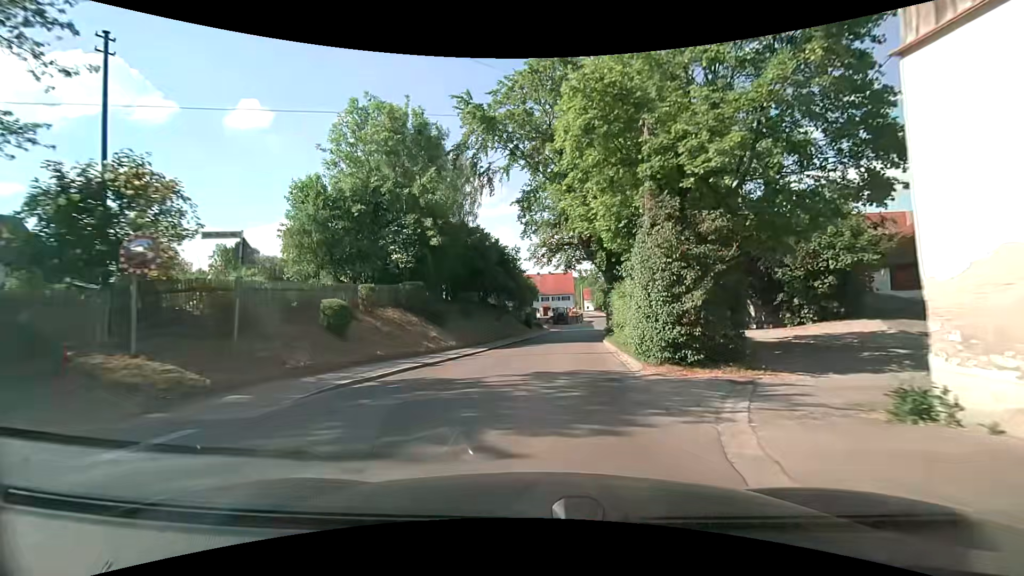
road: secondary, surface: asphalt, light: Day
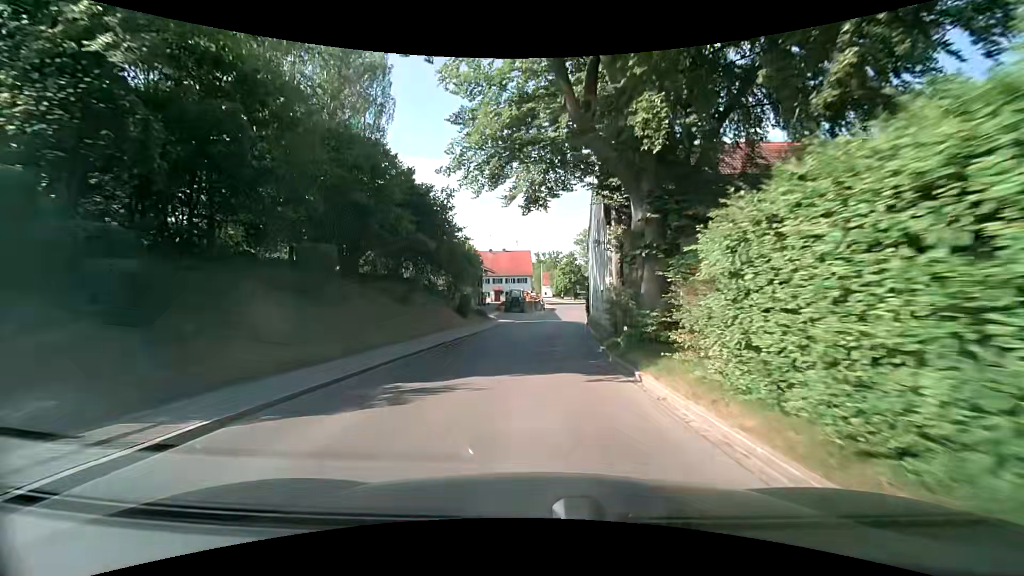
(+0.7, +20.2) m; +5°
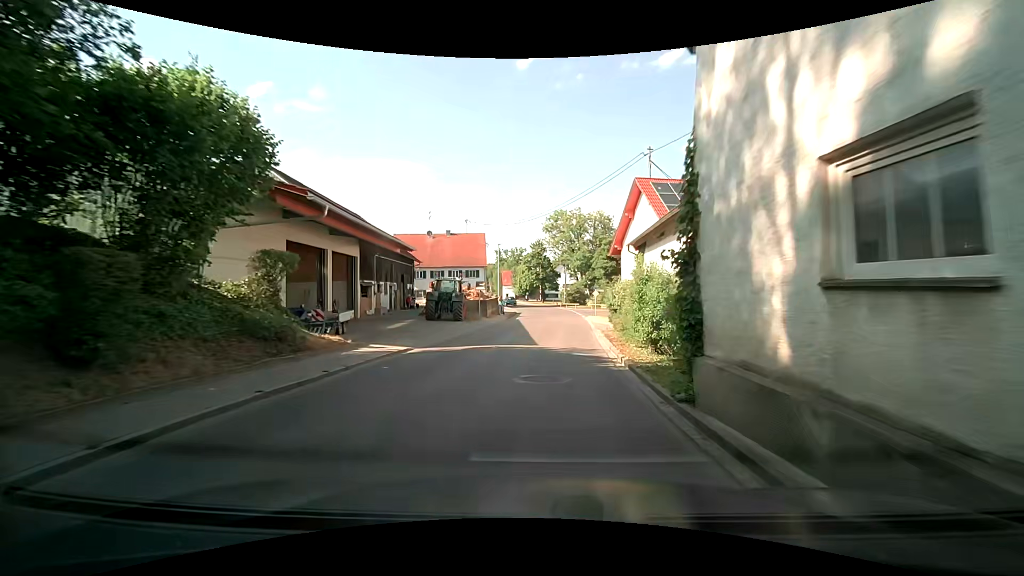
(+0.8, +28.1) m; +4°
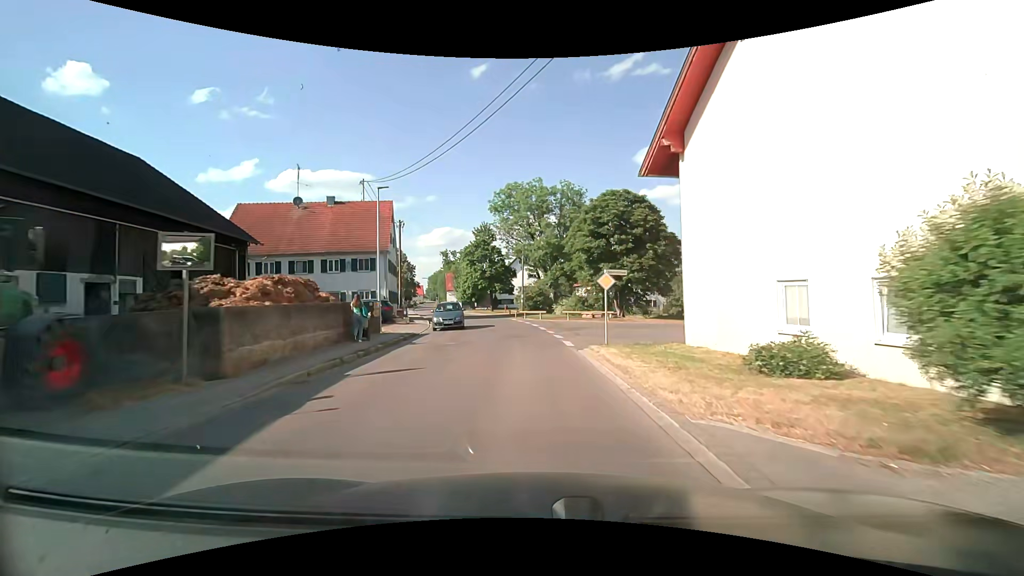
(+1.4, +28.2) m; +5°
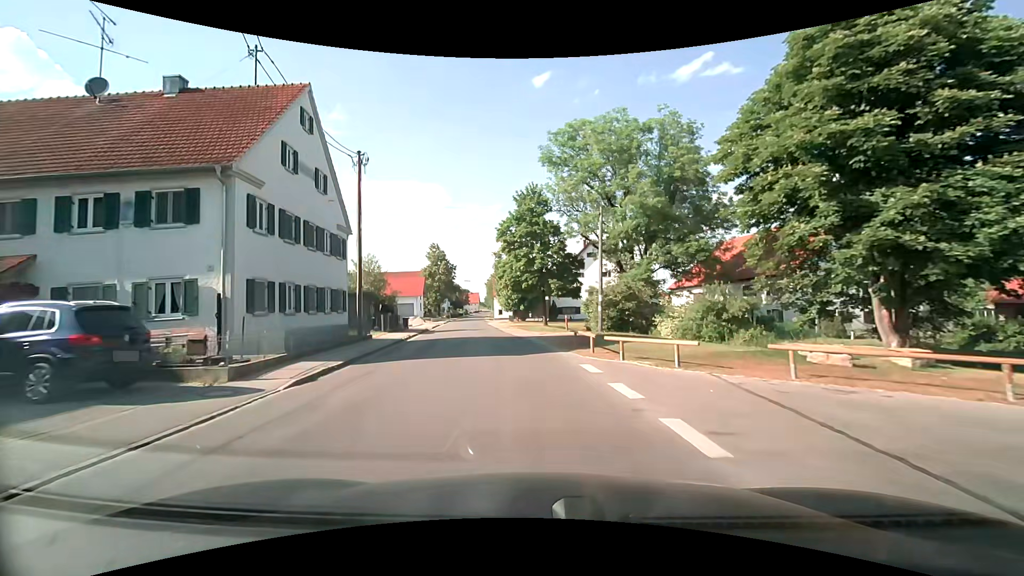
(-1.4, +27.2) m; -7°
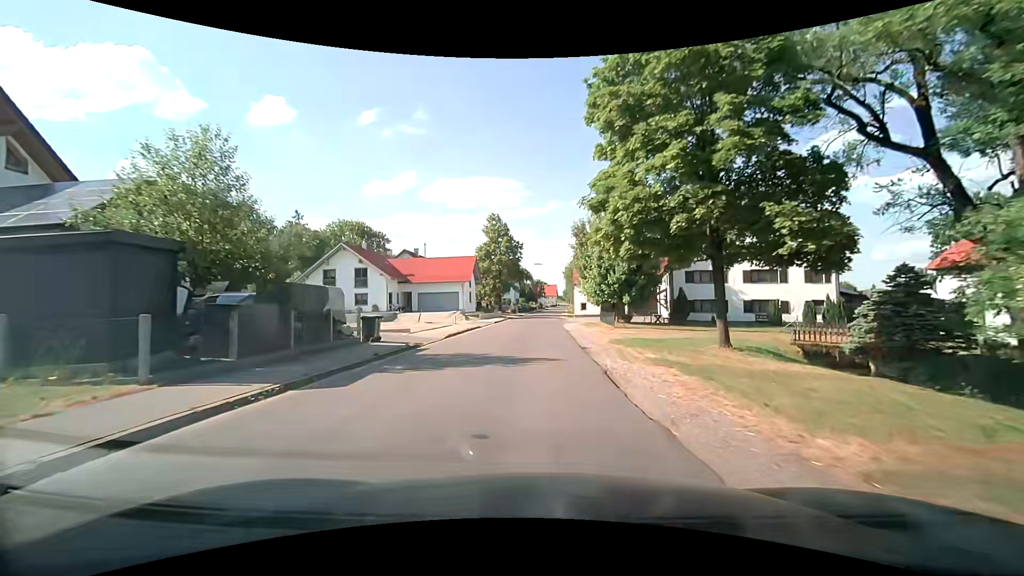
(-2.3, +27.7) m; -8°
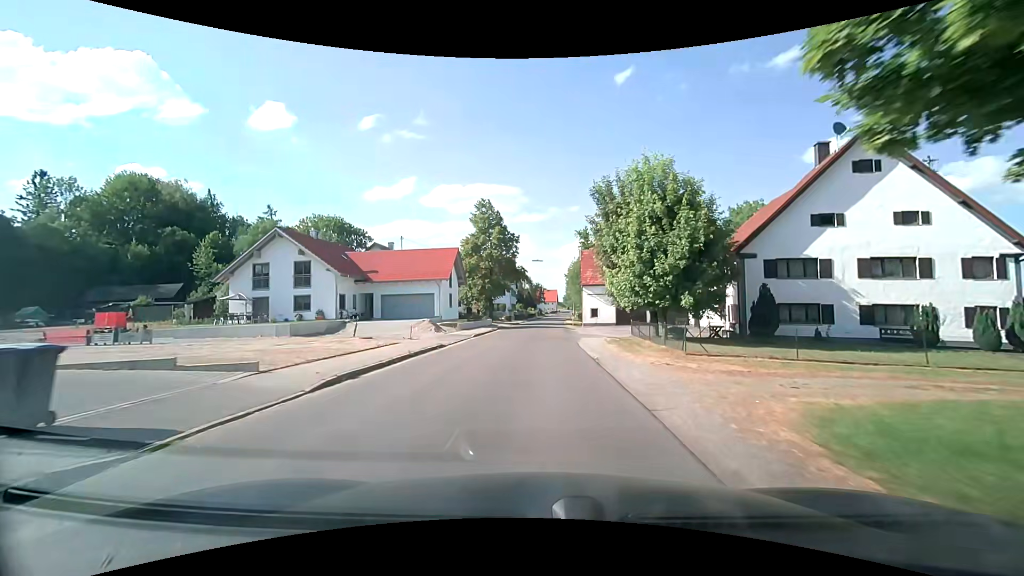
(-0.3, +14.2) m; -2°
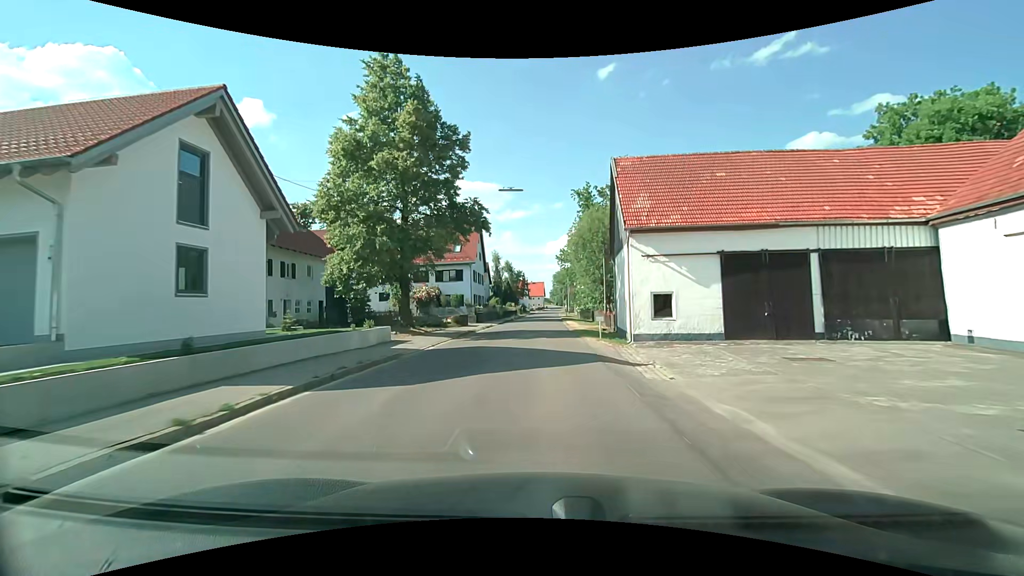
(+1.3, +36.1) m; +3°
(0, +10) (0, +20) (0, +30) (+1, +40) (+1, +50) (+1, +60) (+1, +70) (+2, +80) (+2, +90) (+2, +100) m
